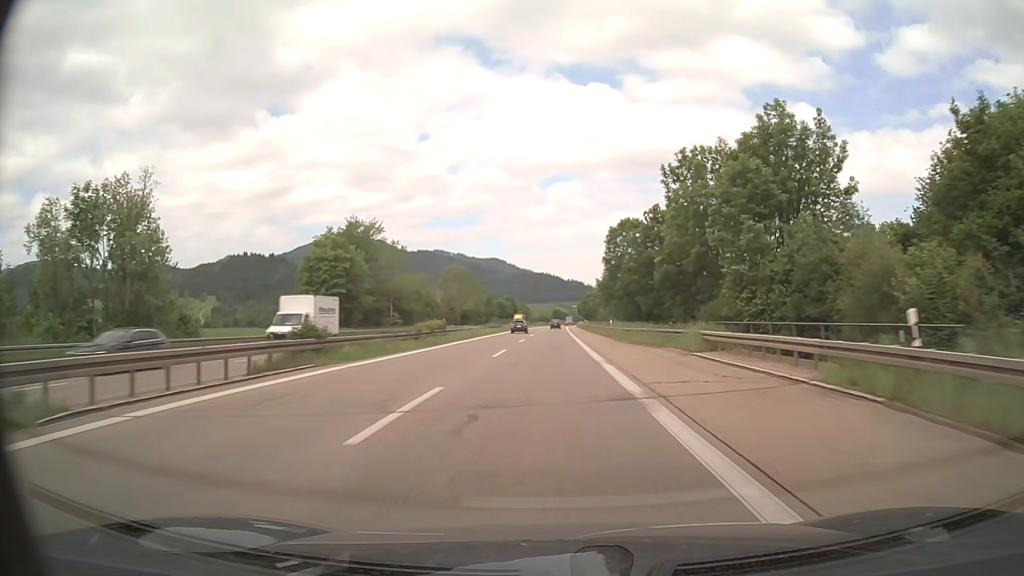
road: trunk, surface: asphalt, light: Day
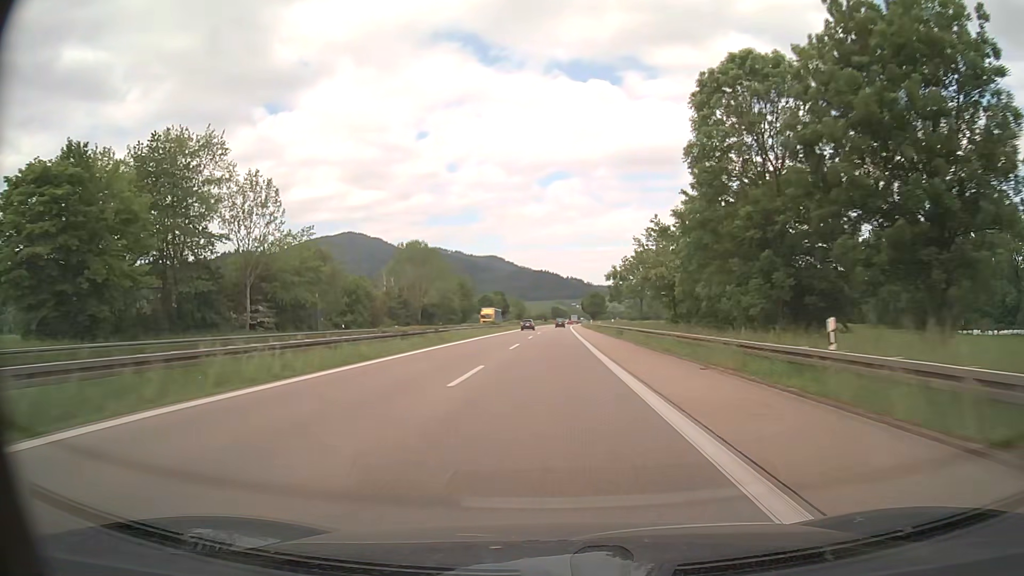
(0.0, +45.6) m; 0°
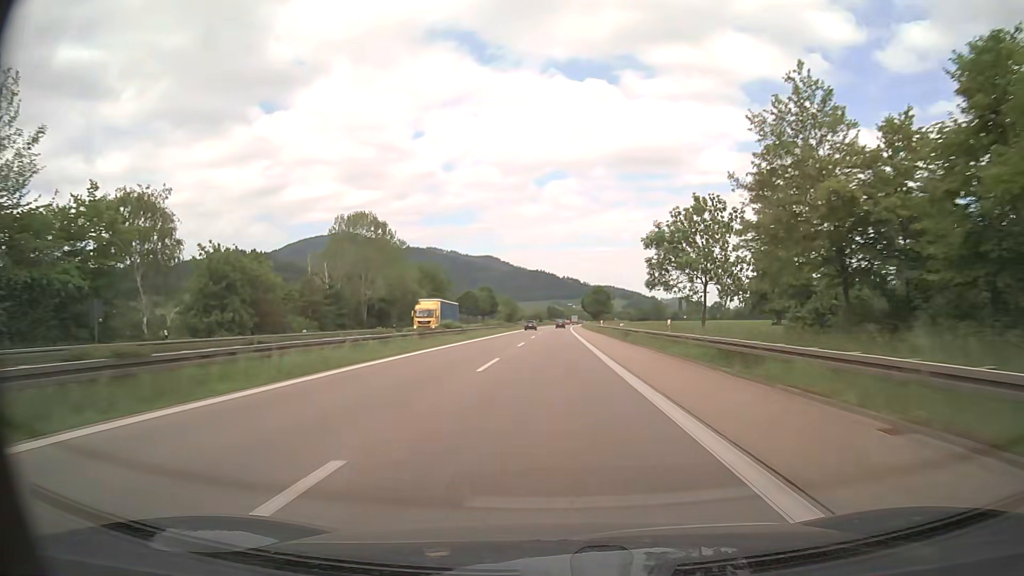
(+0.2, +30.4) m; 0°
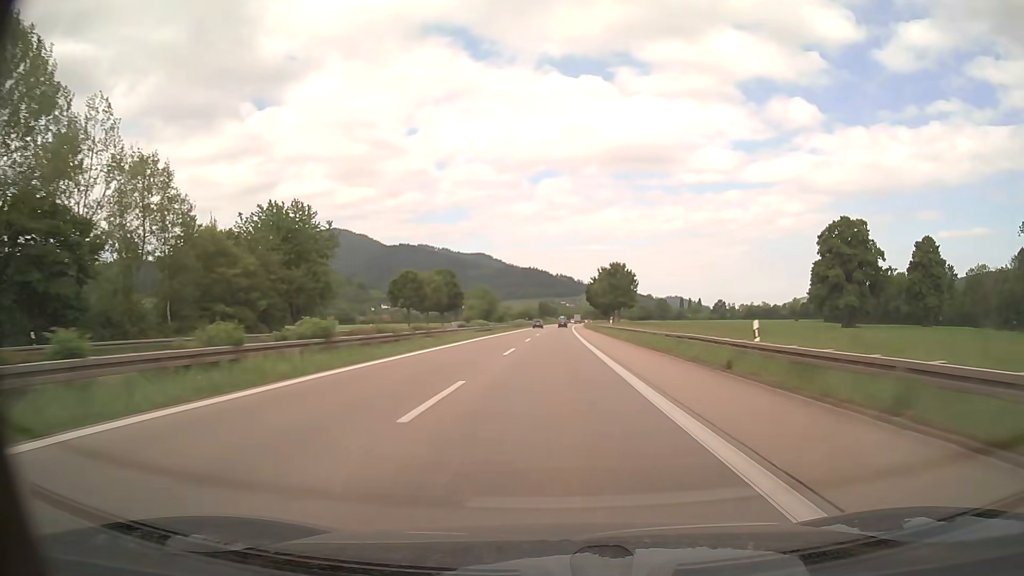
(+0.4, +60.8) m; +1°
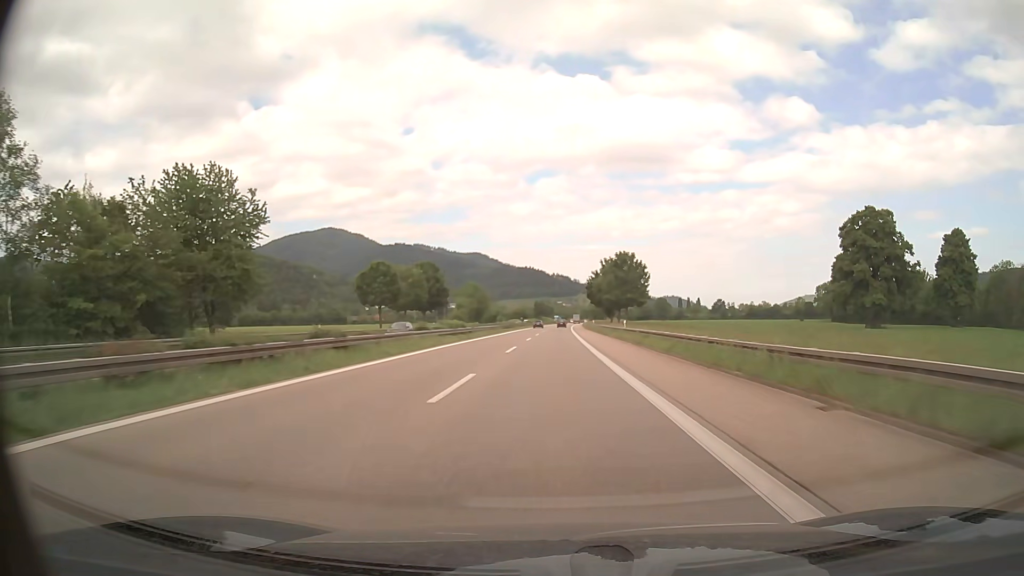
(0.0, +15.2) m; 0°
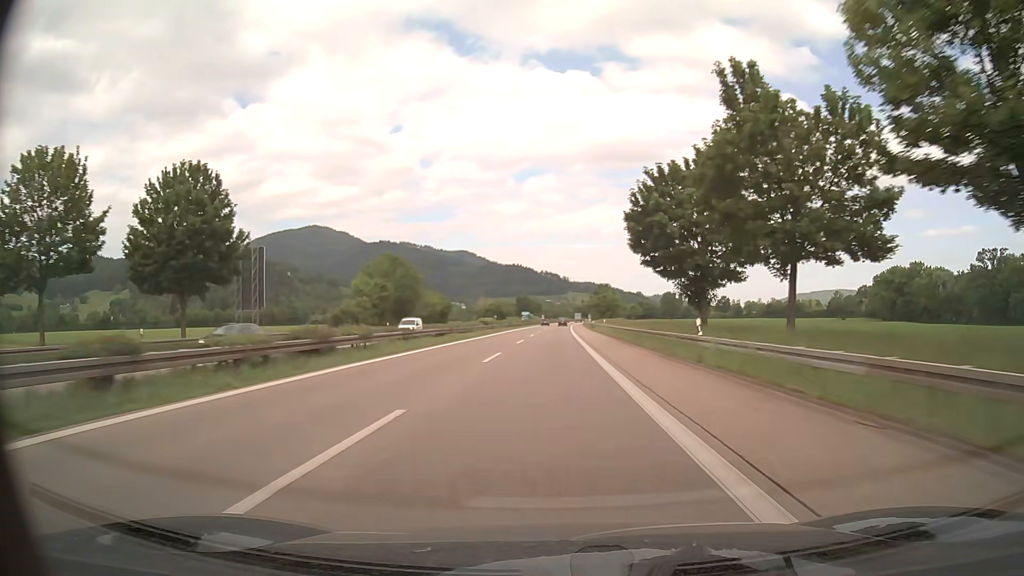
(+0.9, +76.1) m; +1°
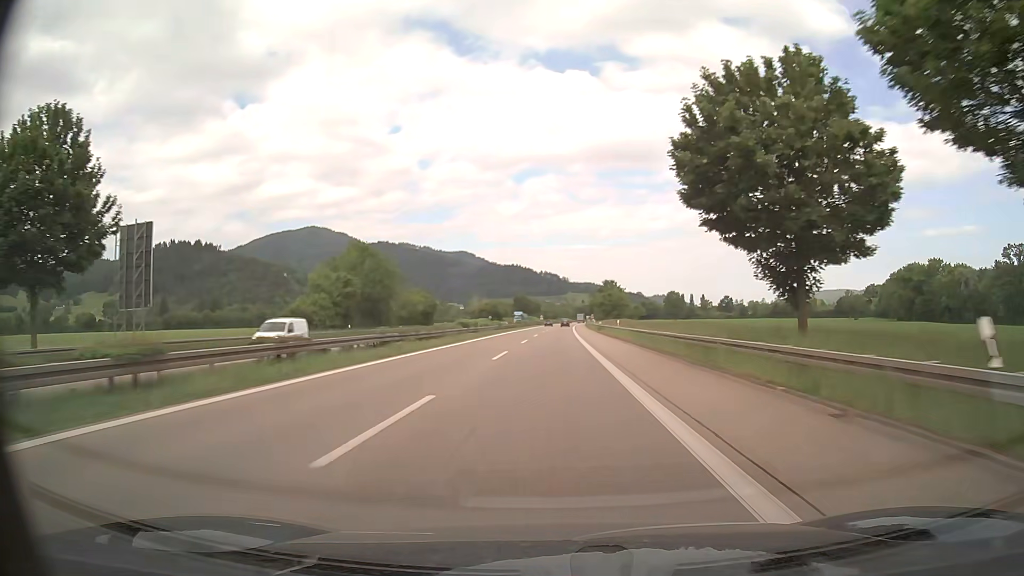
(0.0, +15.2) m; 0°
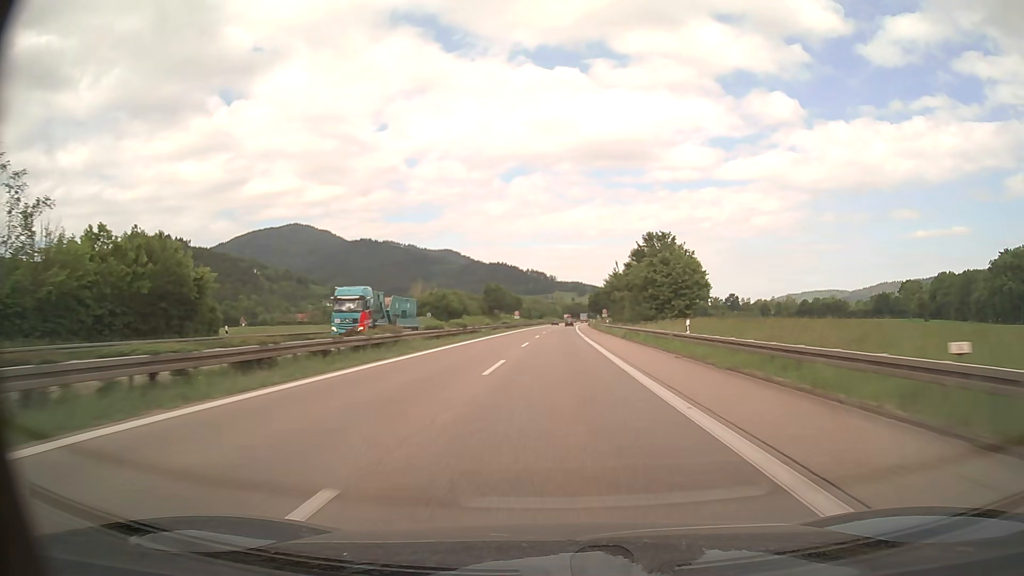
(+0.7, +76.0) m; +1°
(0, +10) (0, +20) (0, +30) (0, +40) (0, +50) (+1, +60) (+1, +70) (+1, +80) (+1, +90) (+2, +100) m
